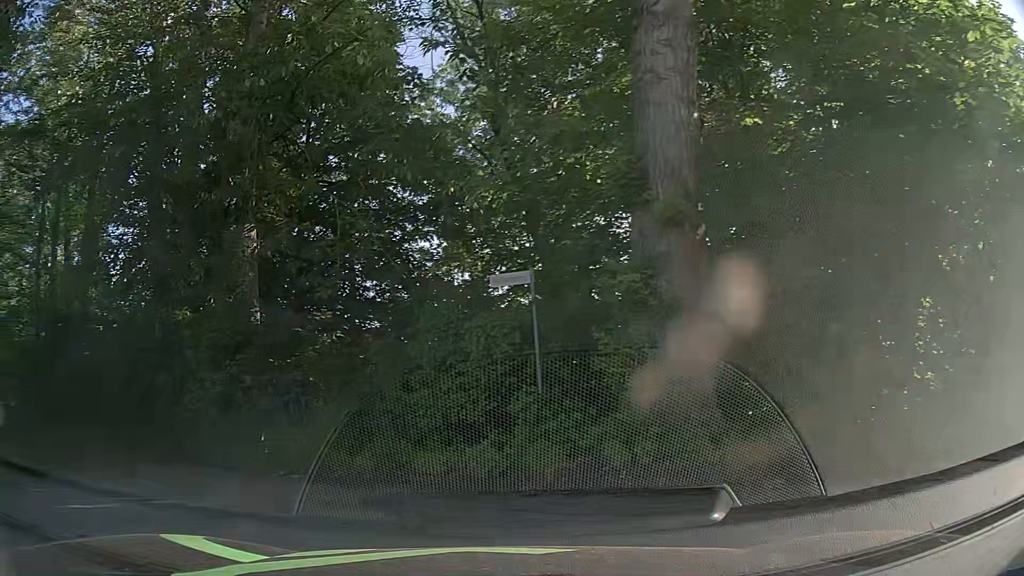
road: residential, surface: asphalt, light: Day
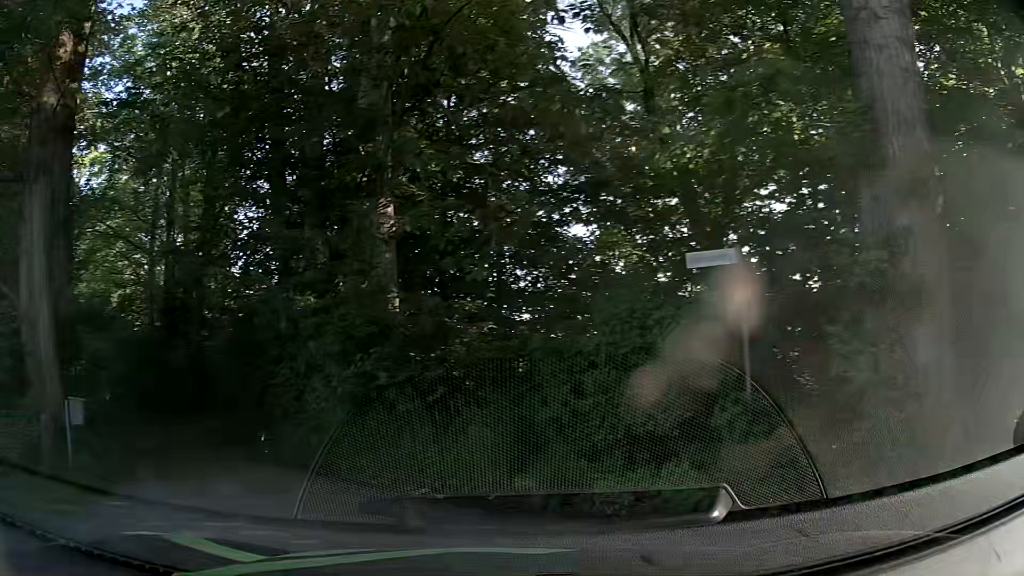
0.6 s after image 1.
(-0.2, +1.6) m; -11°
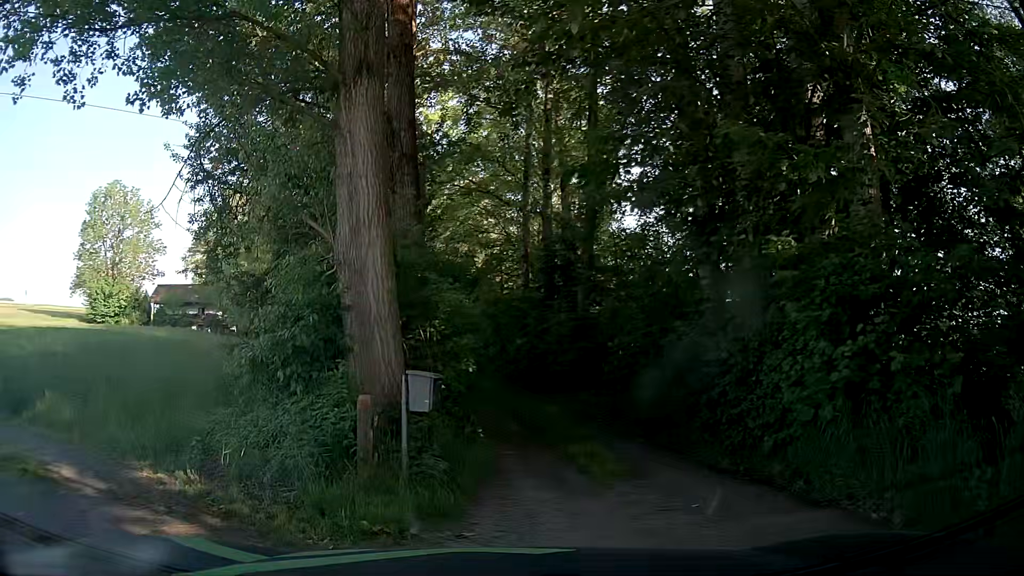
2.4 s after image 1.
(-0.9, +2.9) m; -27°
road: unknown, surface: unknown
